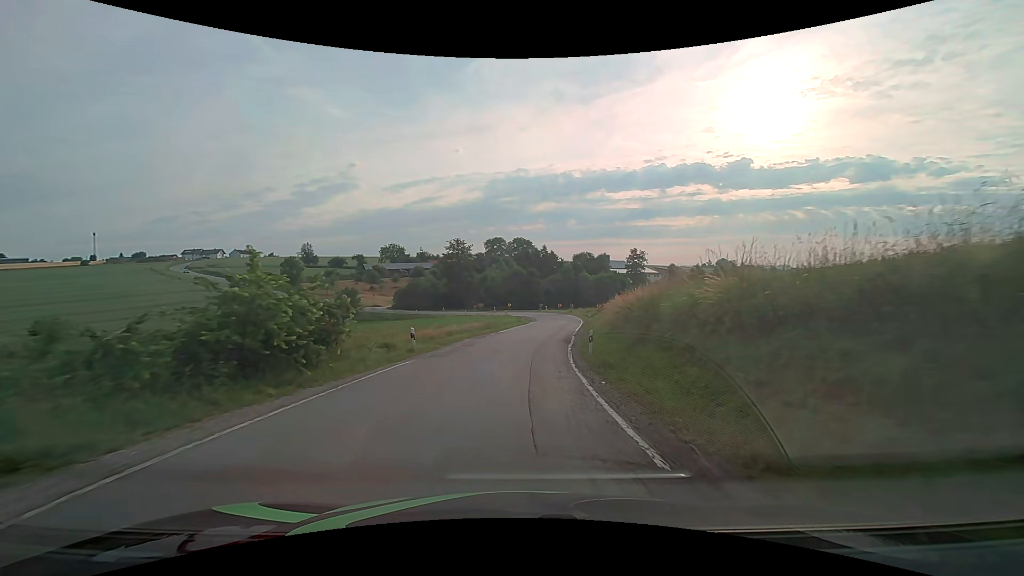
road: secondary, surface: asphalt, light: Day
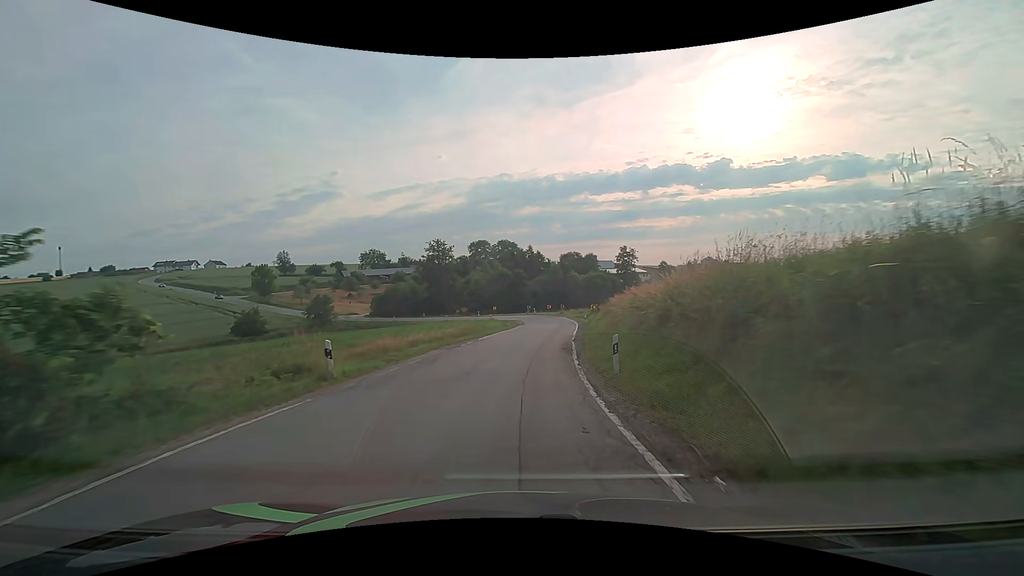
(+0.1, +7.4) m; +1°
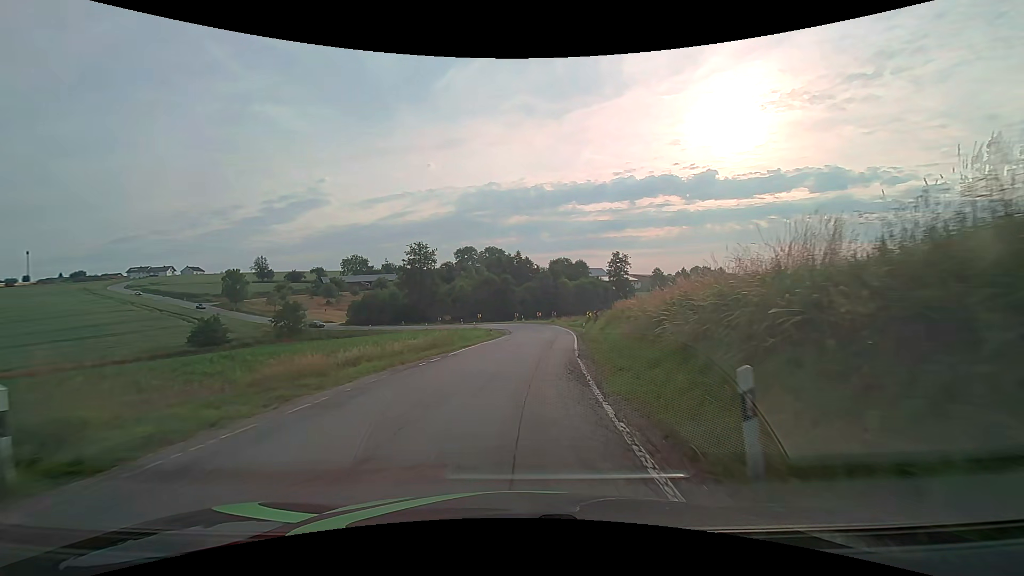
(+0.1, +7.5) m; +1°
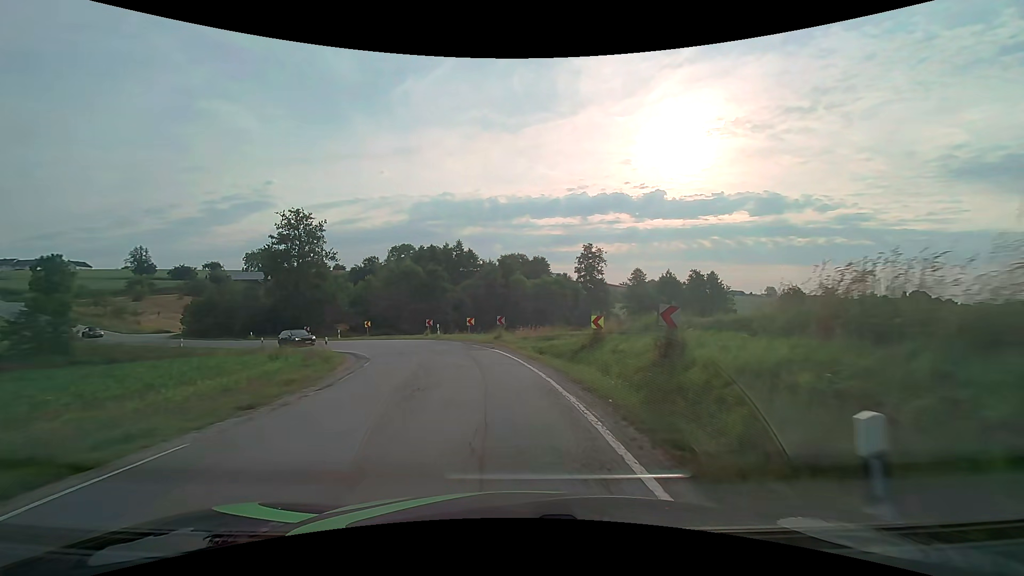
(+2.9, +36.3) m; +6°
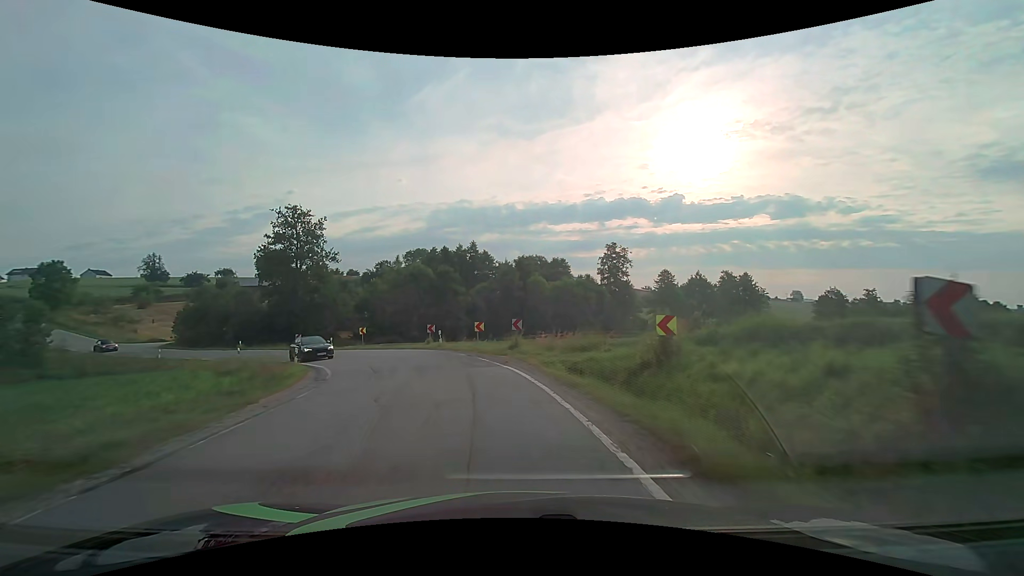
(-0.1, +7.0) m; -3°
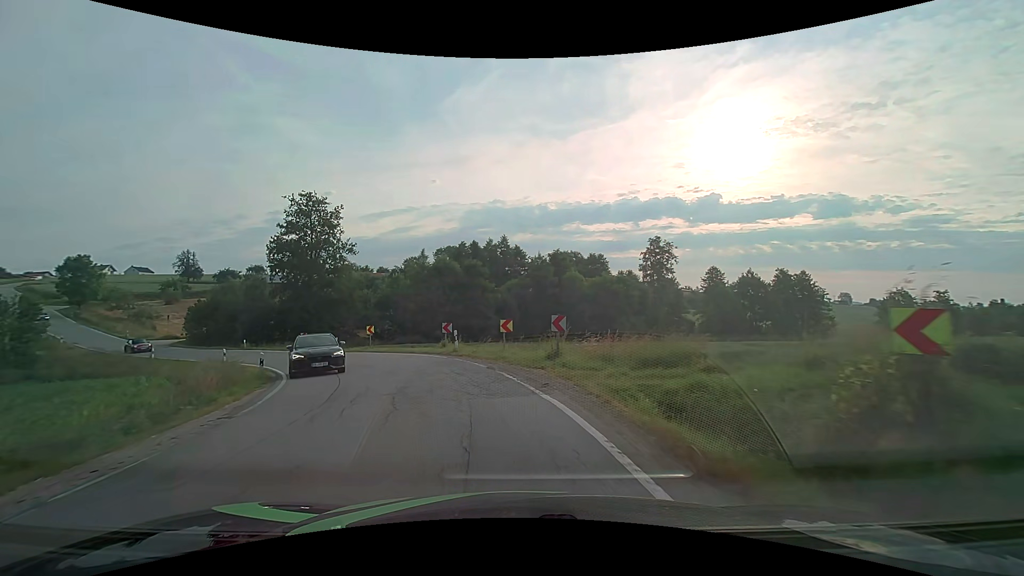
(-0.1, +6.8) m; -3°
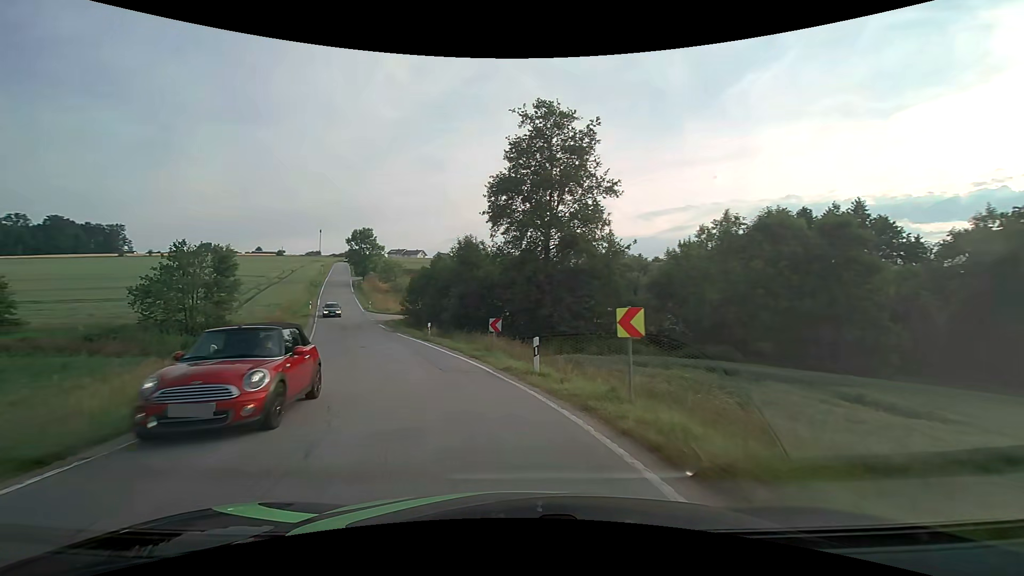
(-6.4, +25.2) m; -30°
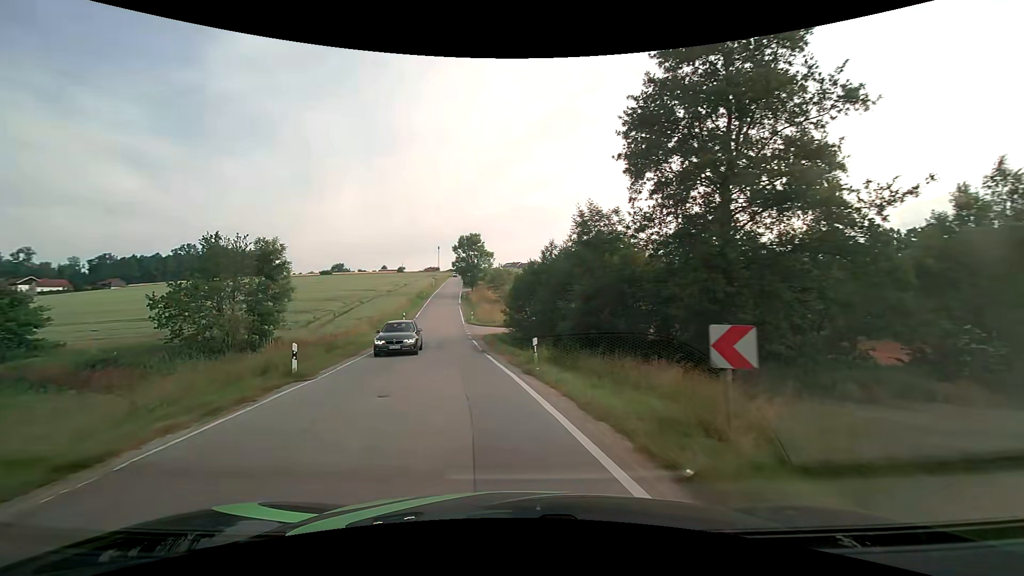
(-1.6, +13.4) m; -14°
(-1, +10) (-2, +20) (-3, +30) (-5, +40) (-6, +50) (-7, +60) (-9, +69) (-10, +79) (-11, +89) (-12, +99) m
